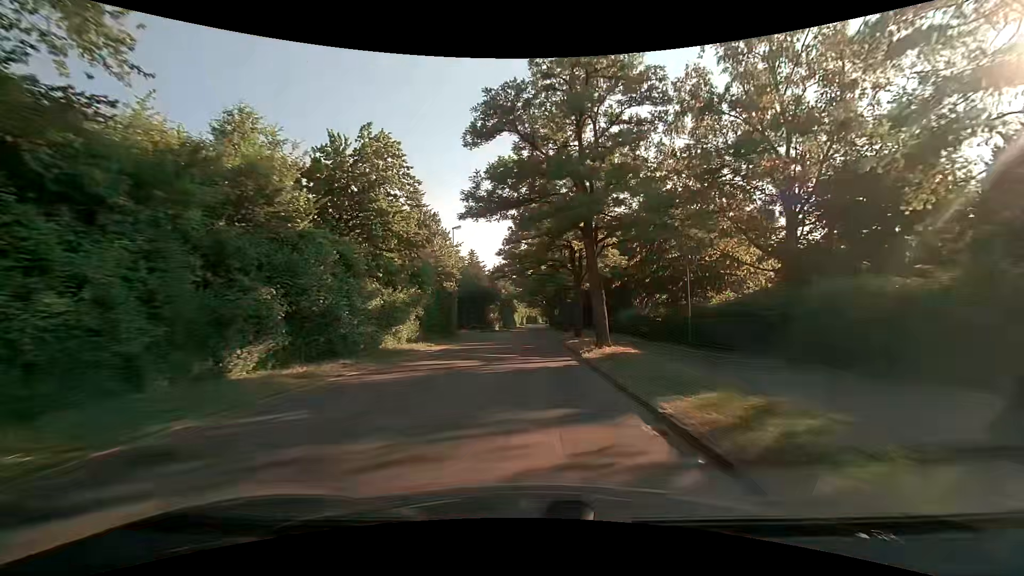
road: tertiary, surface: asphalt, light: Day
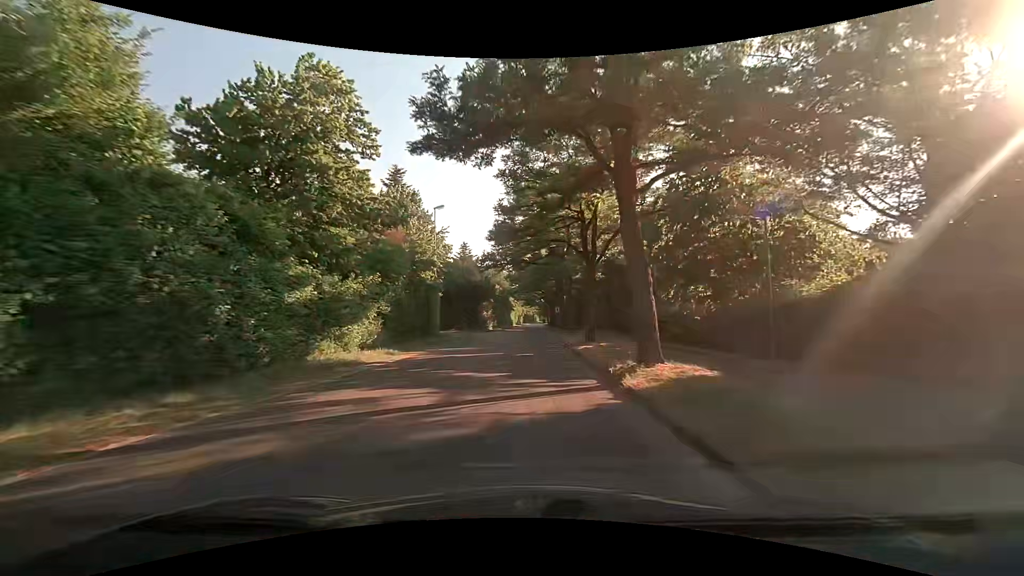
(0.0, +7.6) m; +1°
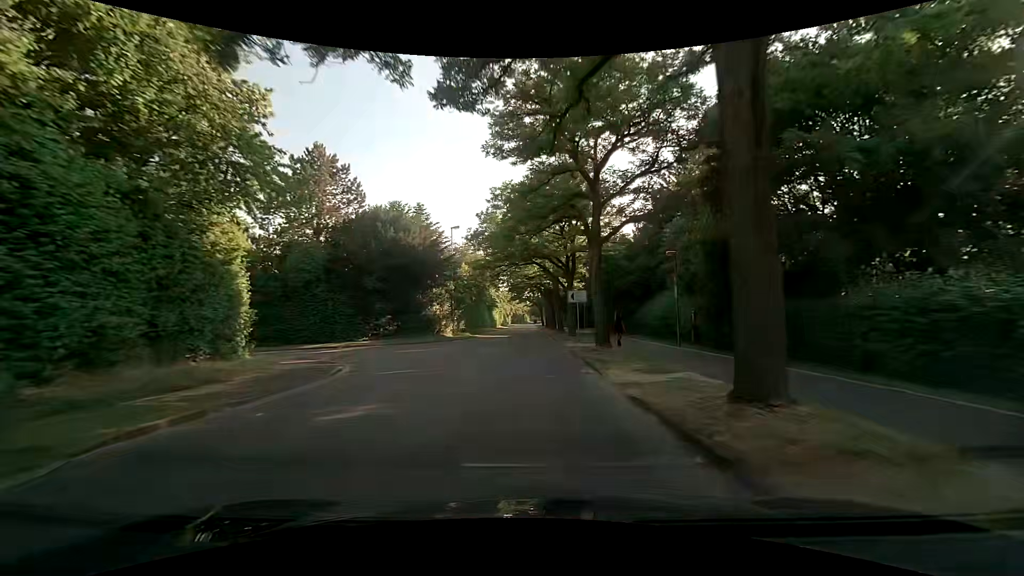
(+0.2, +30.7) m; +1°
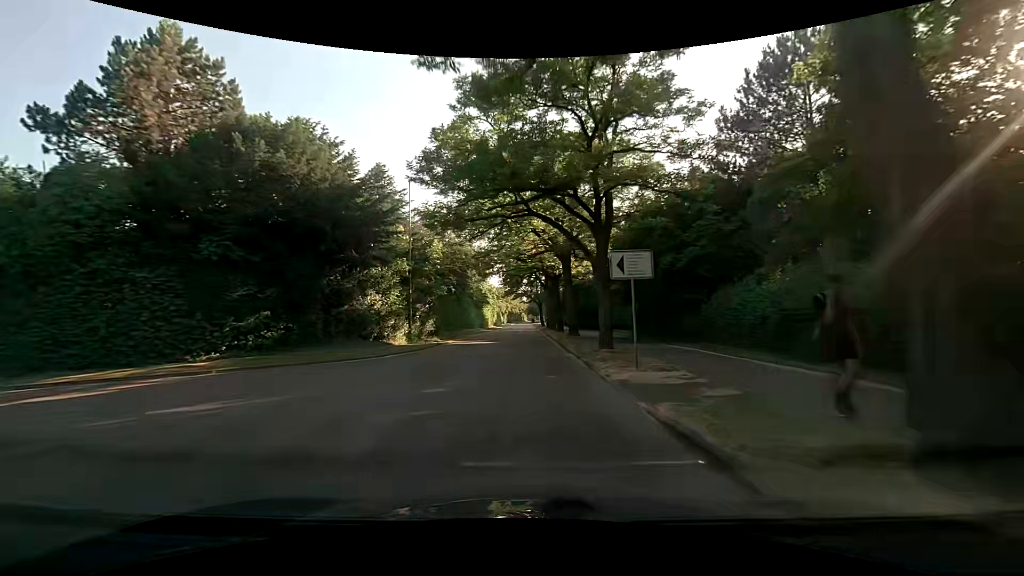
(0.0, +15.2) m; 0°
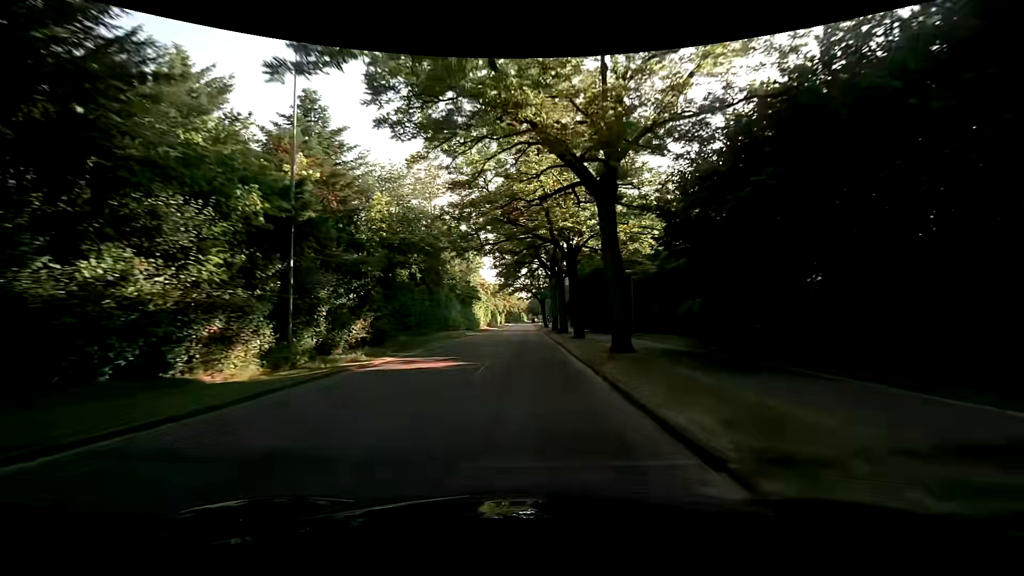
(0.0, +15.0) m; 0°
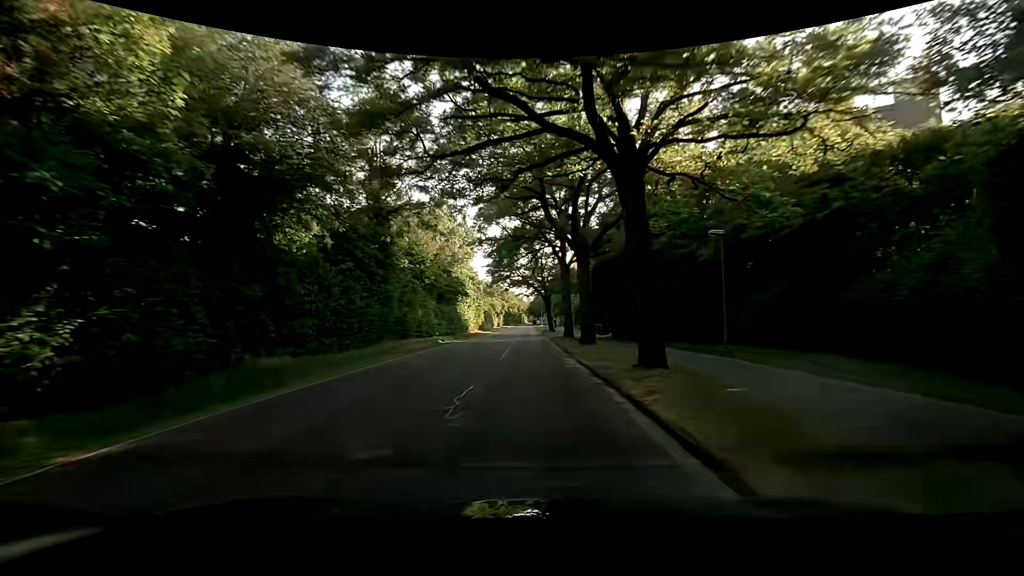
(0.0, +14.8) m; 0°
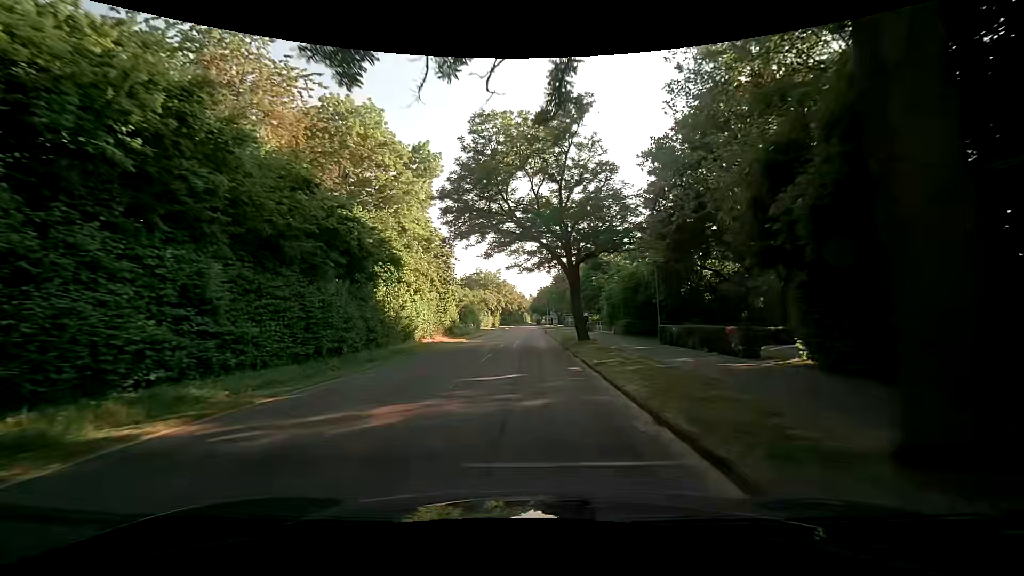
(0.0, +29.1) m; -1°
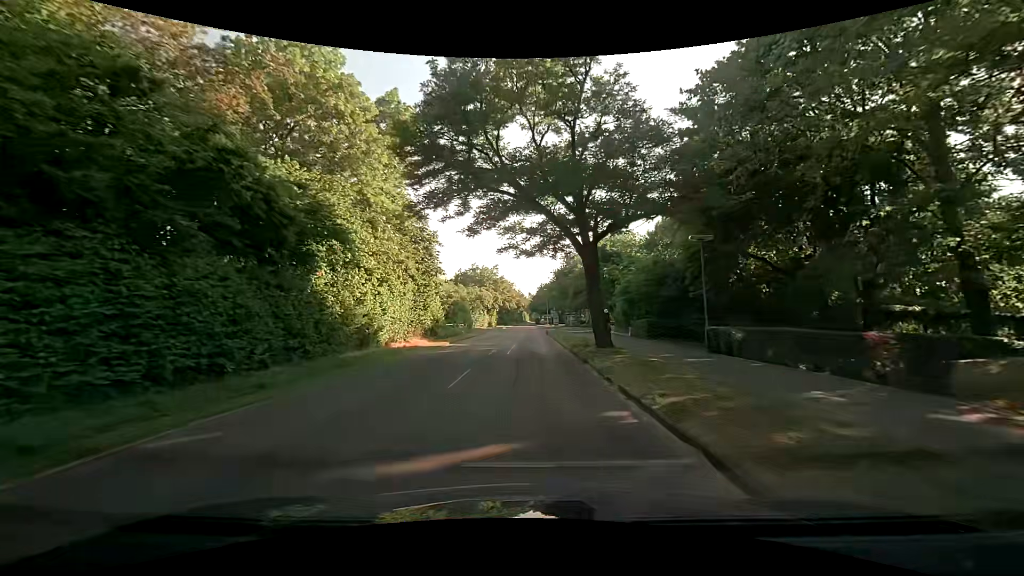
(+0.1, +7.2) m; 0°
(0, +10) (0, +20) (0, +30) (+1, +40) (+1, +50) (+1, +60) (+1, +70) (+1, +80) (+2, +90) (+2, +100) m
